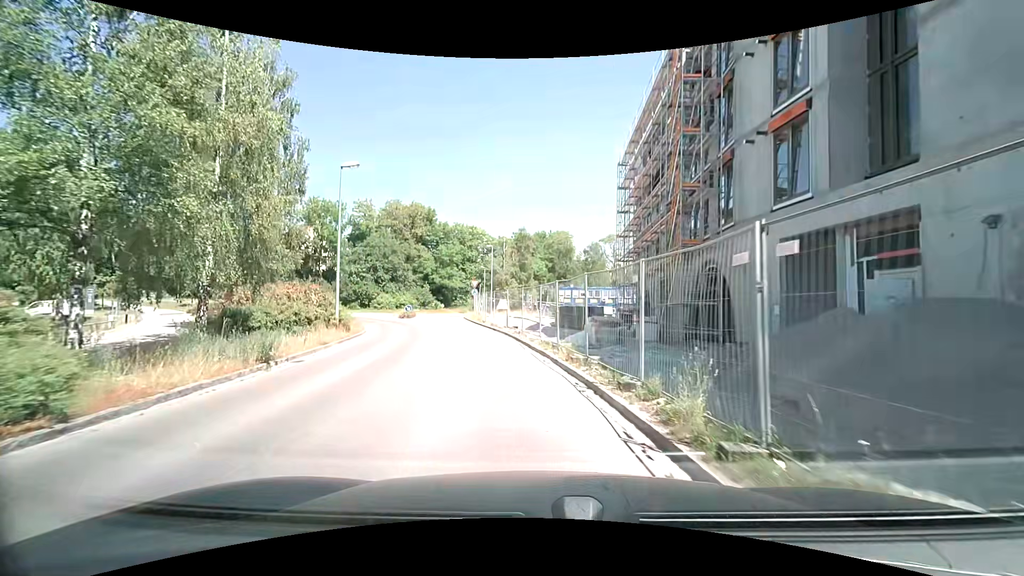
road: residential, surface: asphalt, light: Day
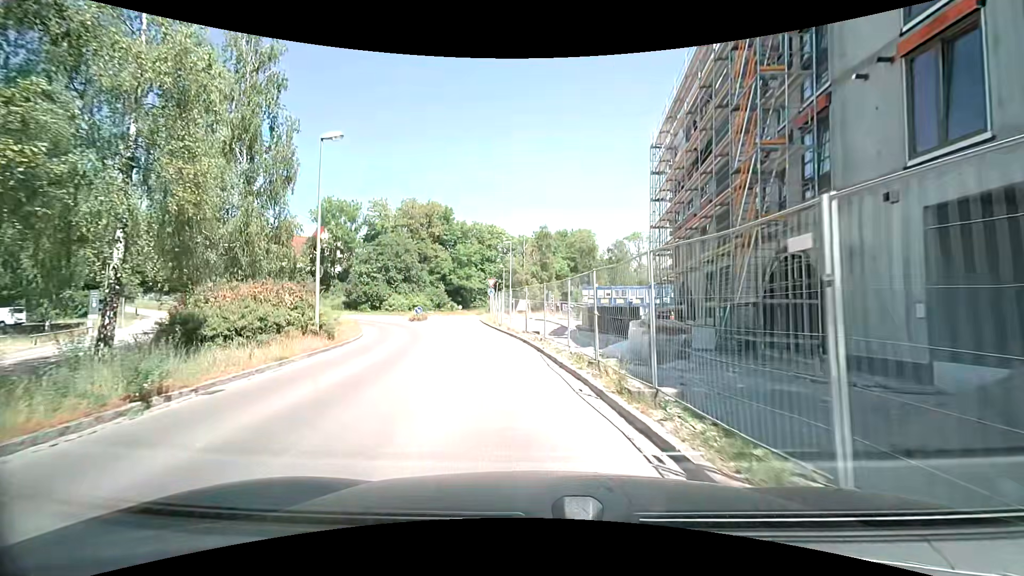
(-0.1, +4.4) m; -2°
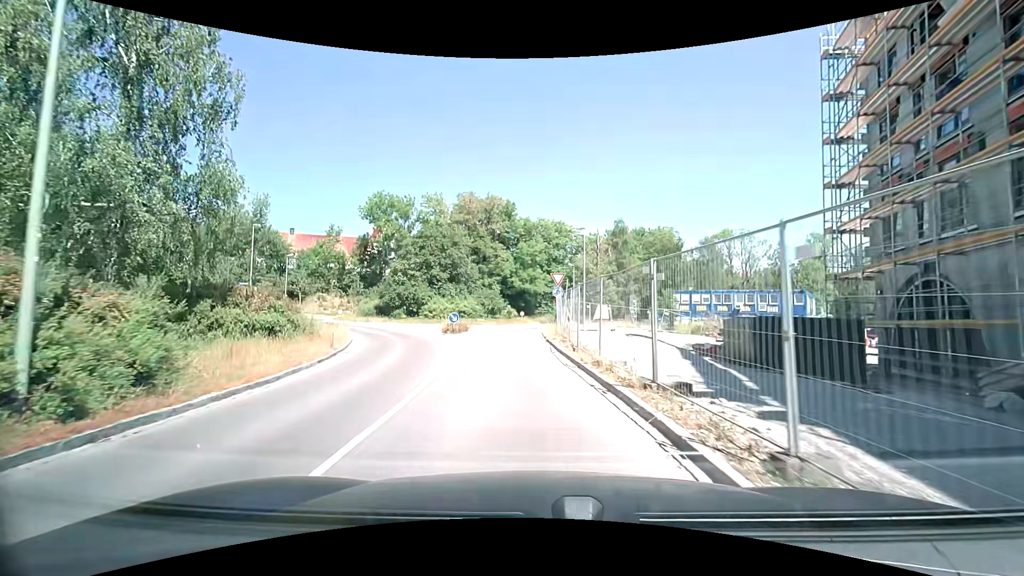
(-1.0, +13.0) m; -9°
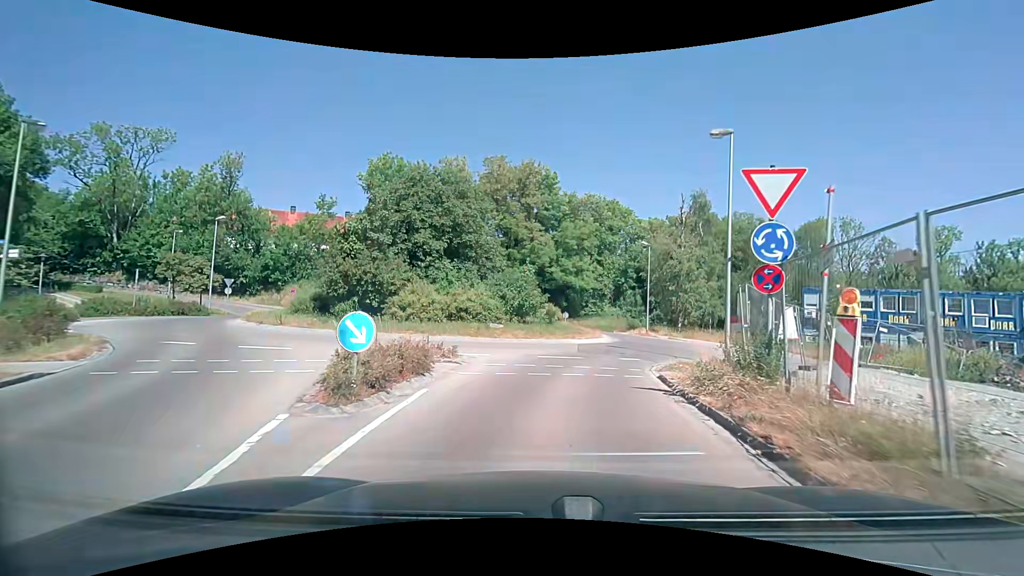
(-1.3, +21.3) m; -4°
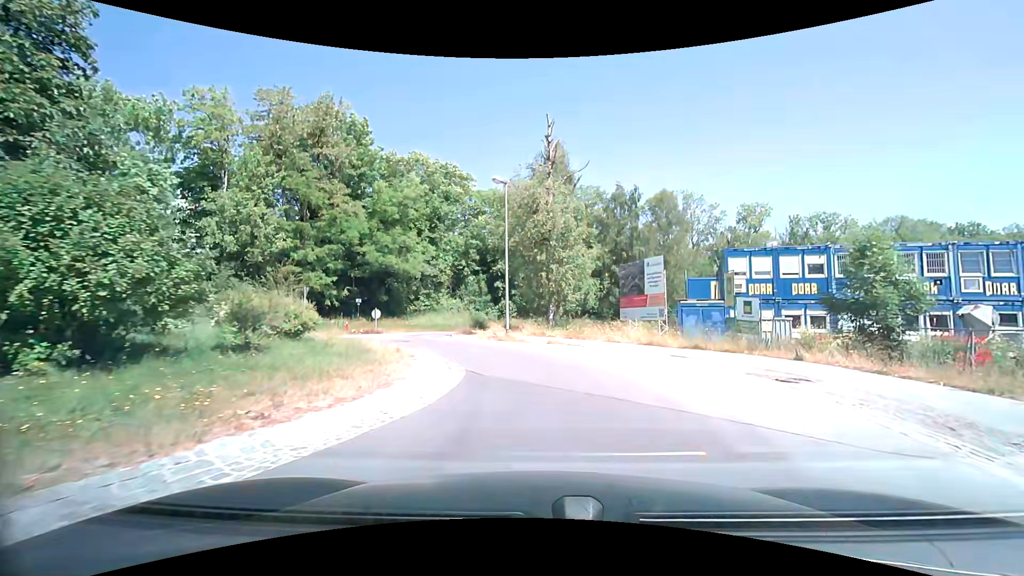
(+2.6, +18.8) m; +18°
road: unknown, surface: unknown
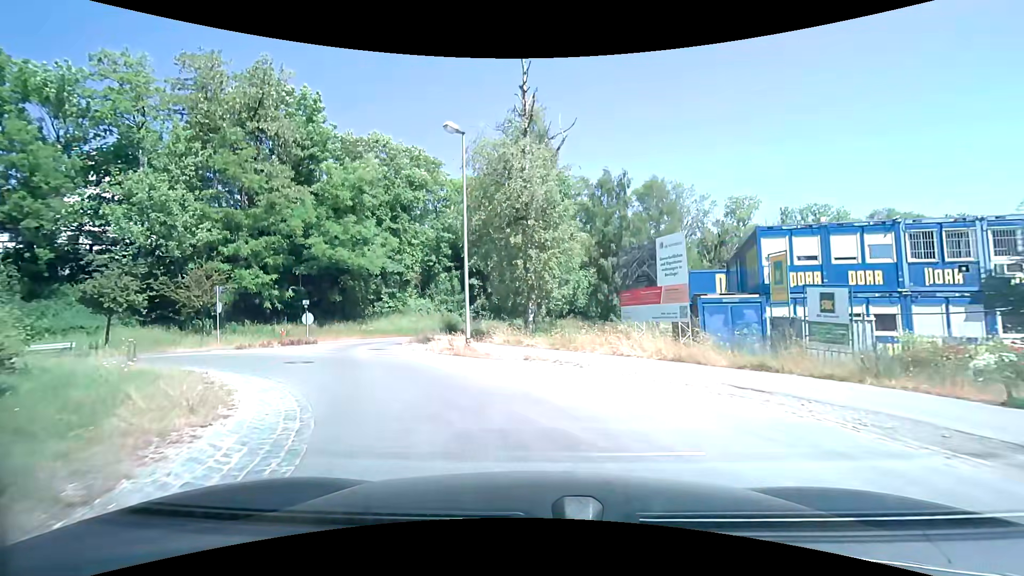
(+0.4, +7.0) m; +3°
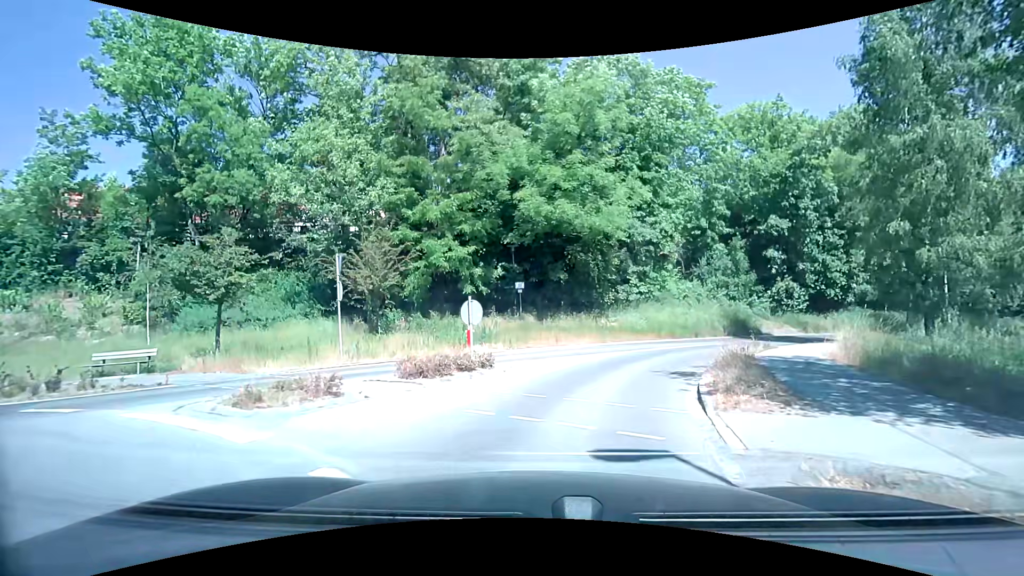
(-4.2, +15.6) m; -28°
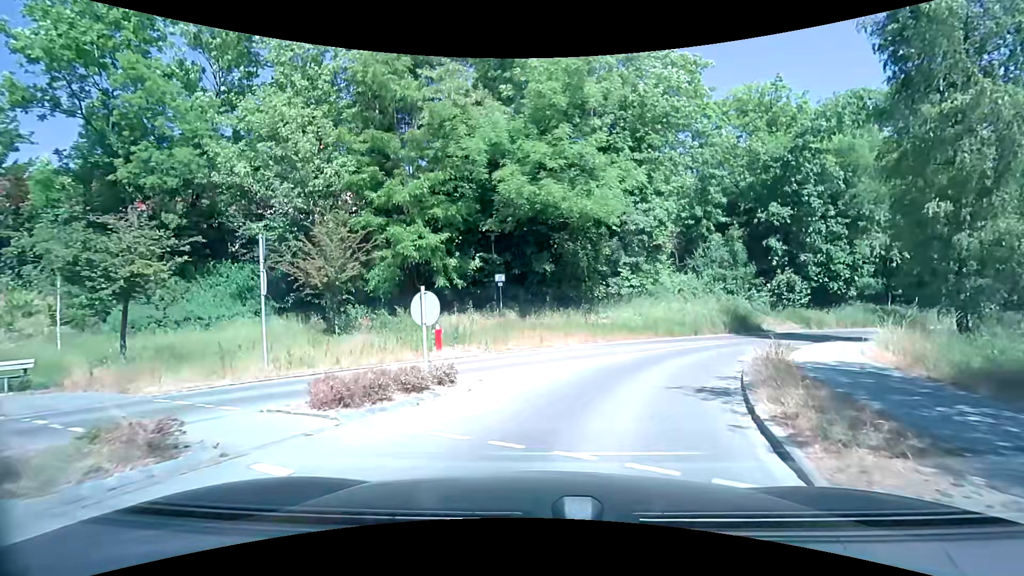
(0.0, +3.2) m; +2°
(+1, +10) (+5, +19) (+12, +26) (+20, +32) (+29, +37) (+38, +40) (+48, +43) (+58, +45) (+68, +46) (+78, +47) m
